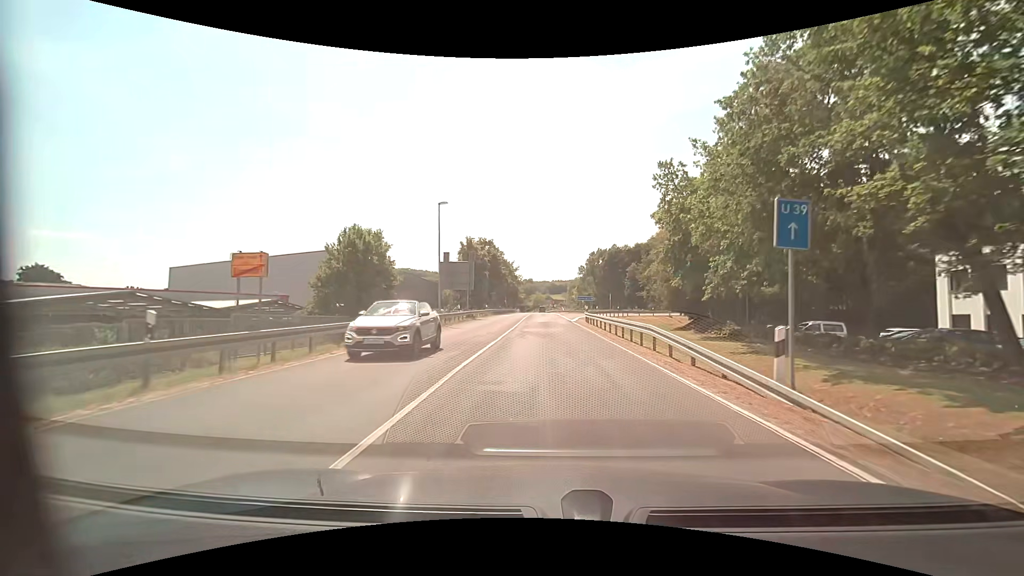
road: secondary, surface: asphalt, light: Day
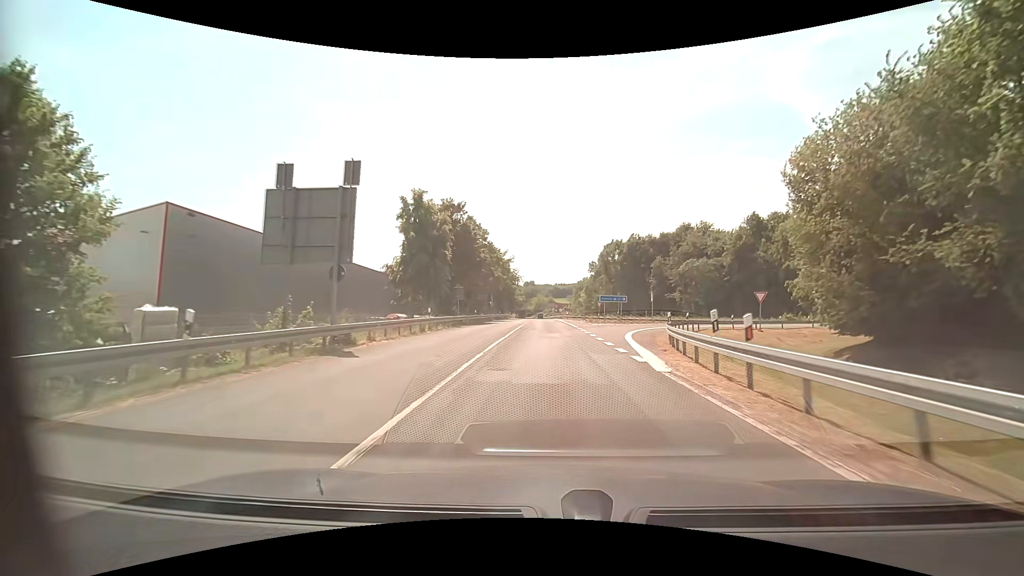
(0.0, +31.5) m; 0°
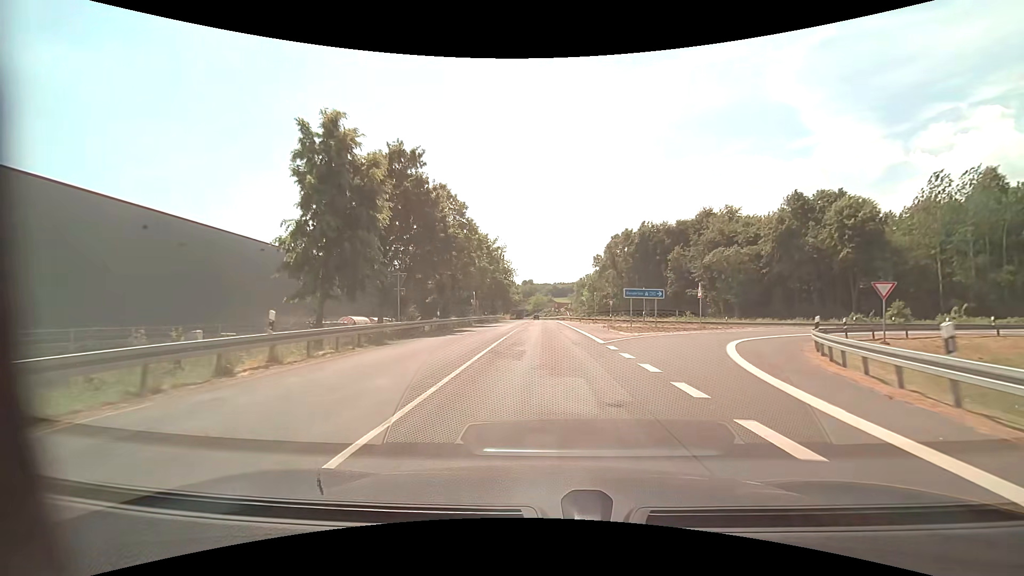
(+0.1, +17.1) m; 0°
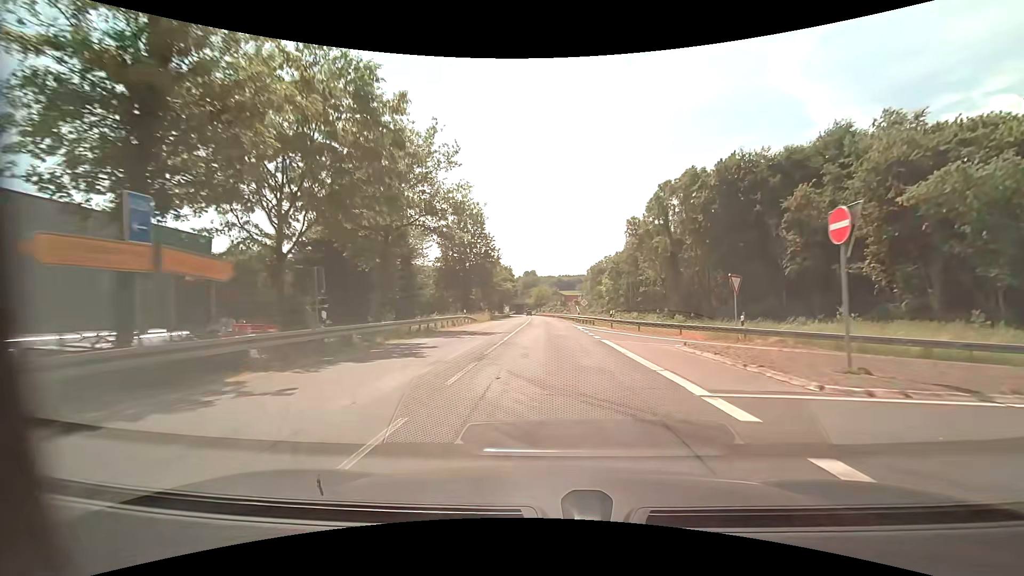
(-0.1, +45.8) m; 0°
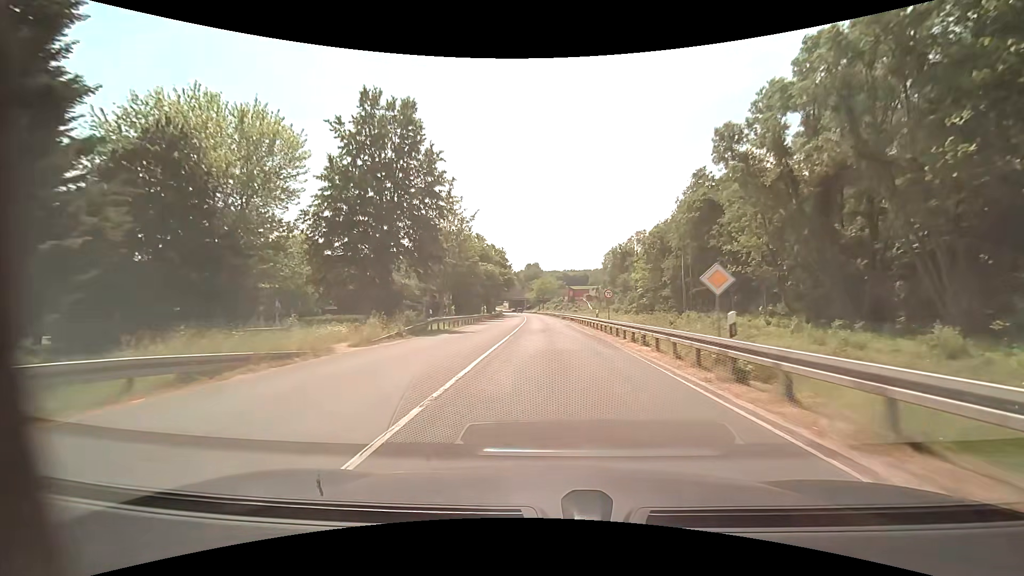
(0.0, +39.5) m; -1°
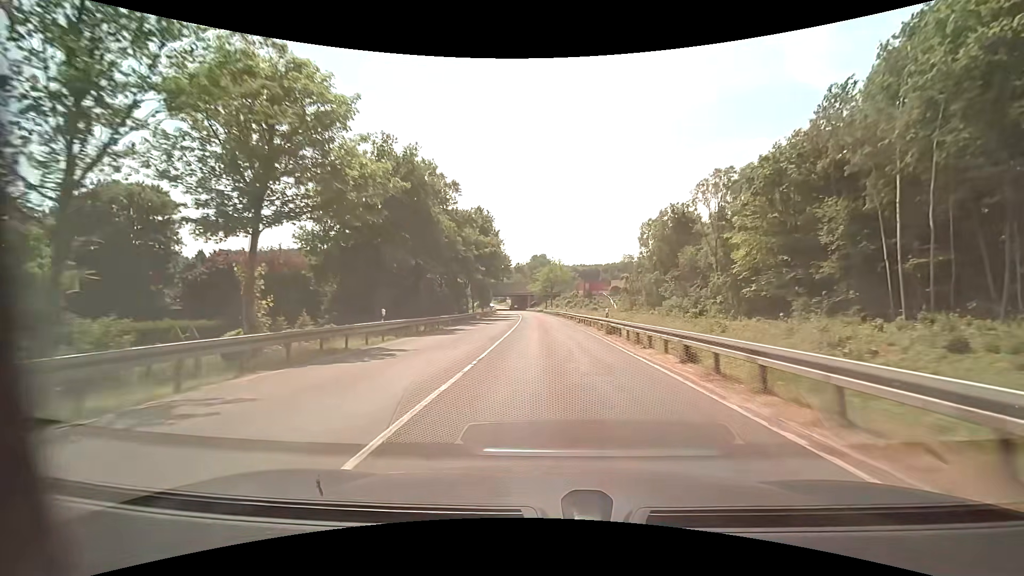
(-0.1, +41.8) m; -1°
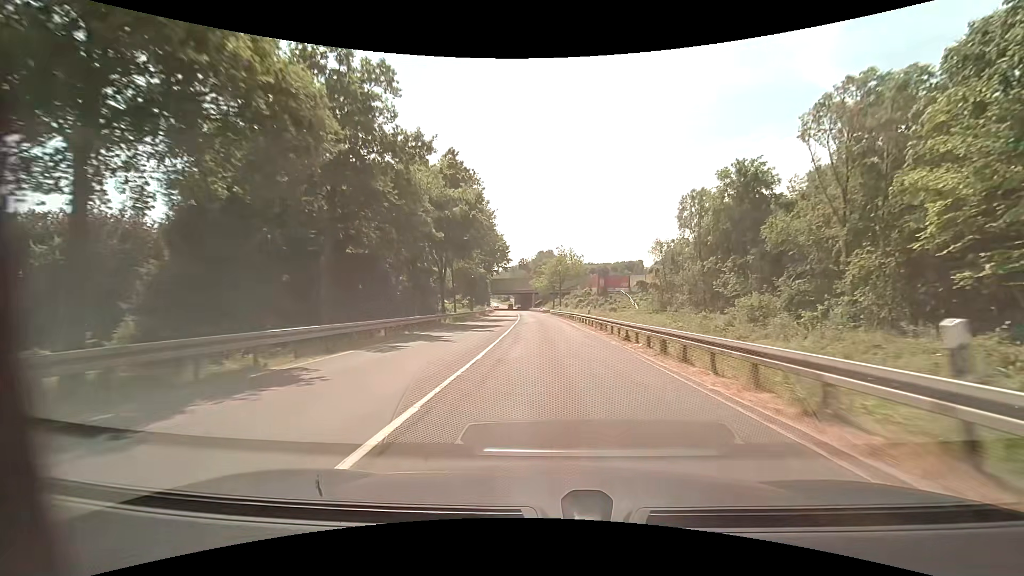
(-0.1, +21.8) m; -1°
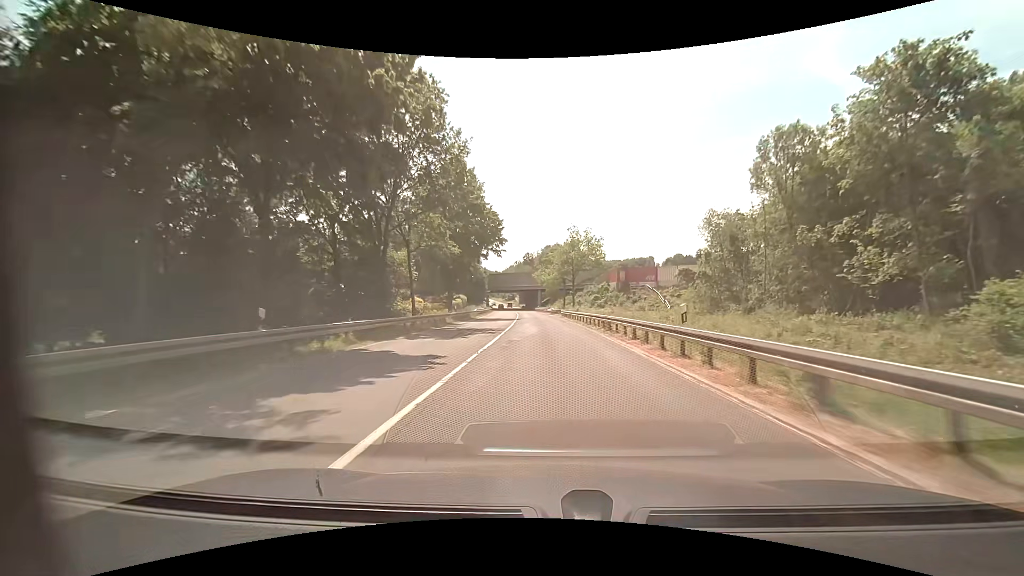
(-0.1, +21.9) m; -1°
(0, +10) (0, +20) (0, +30) (-1, +40) (-1, +50) (-1, +60) (-2, +70) (-3, +80) (-4, +90) (-4, +100) m
